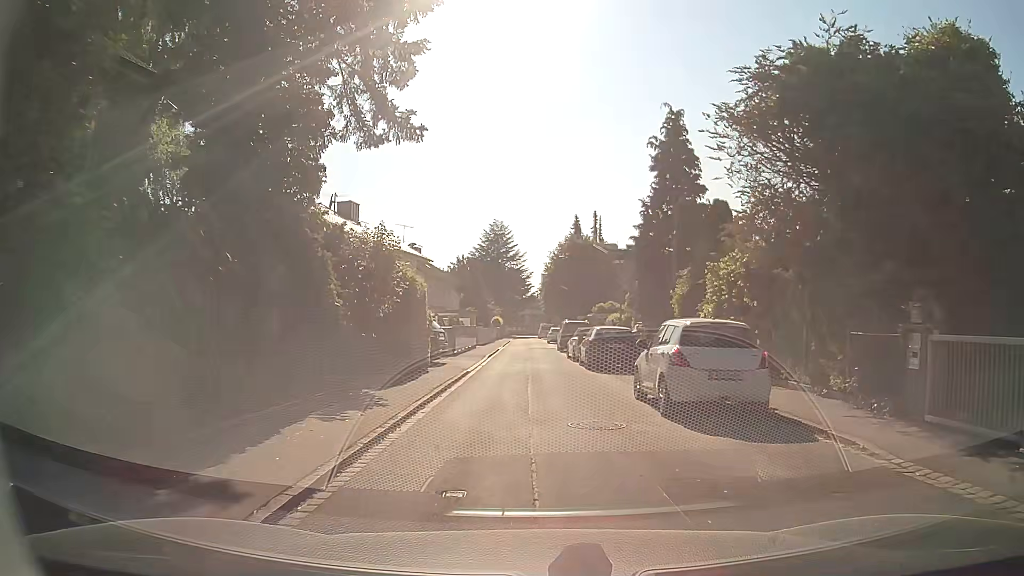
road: residential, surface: asphalt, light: Day
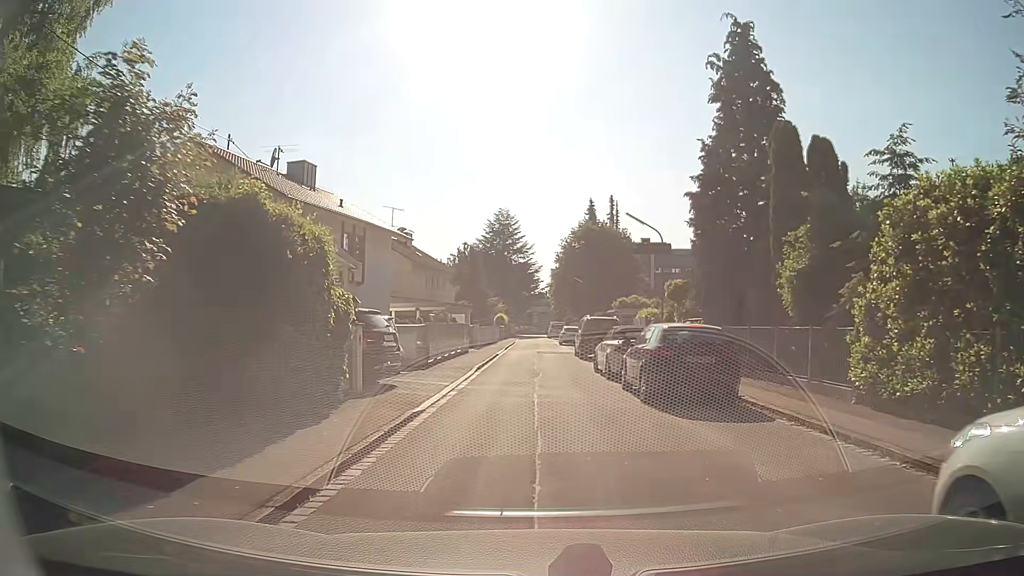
(+0.1, +10.1) m; 0°
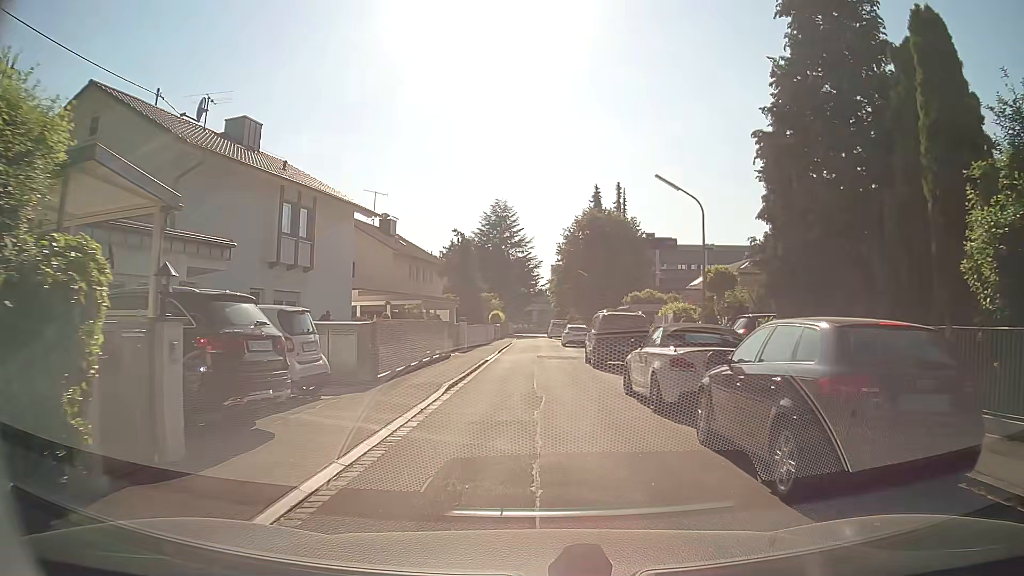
(0.0, +6.9) m; 0°
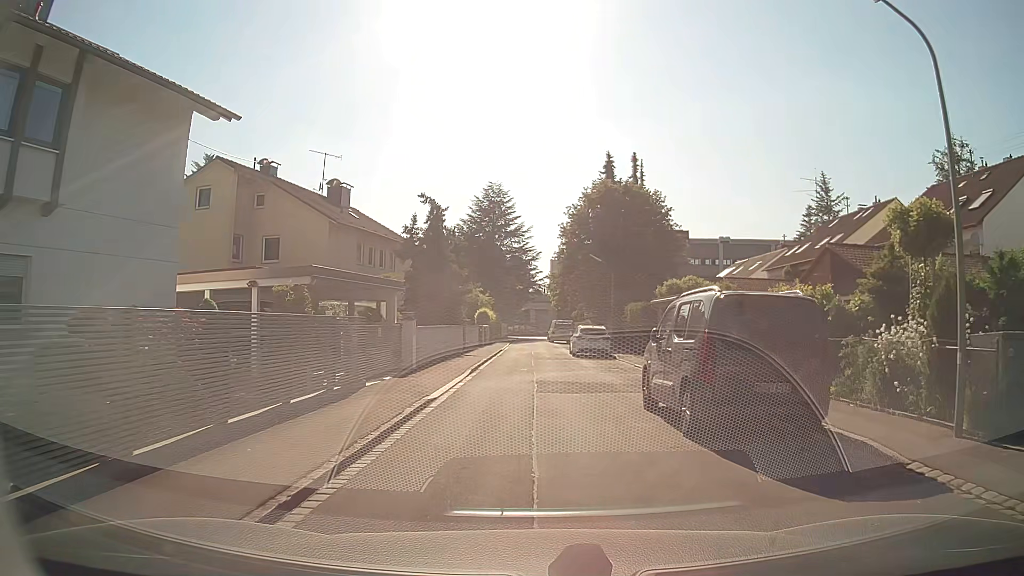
(0.0, +13.4) m; 0°
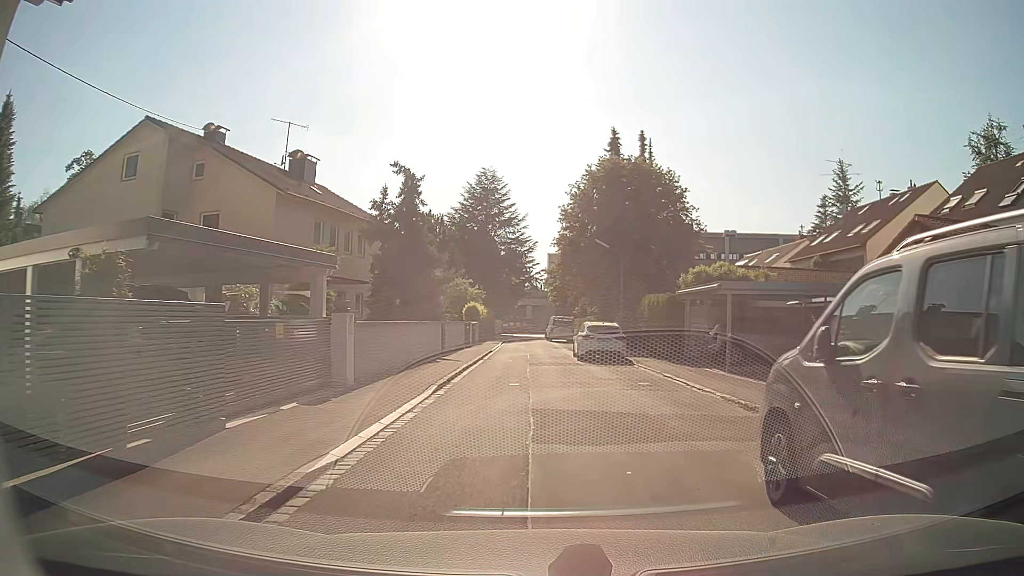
(+0.1, +6.2) m; +1°
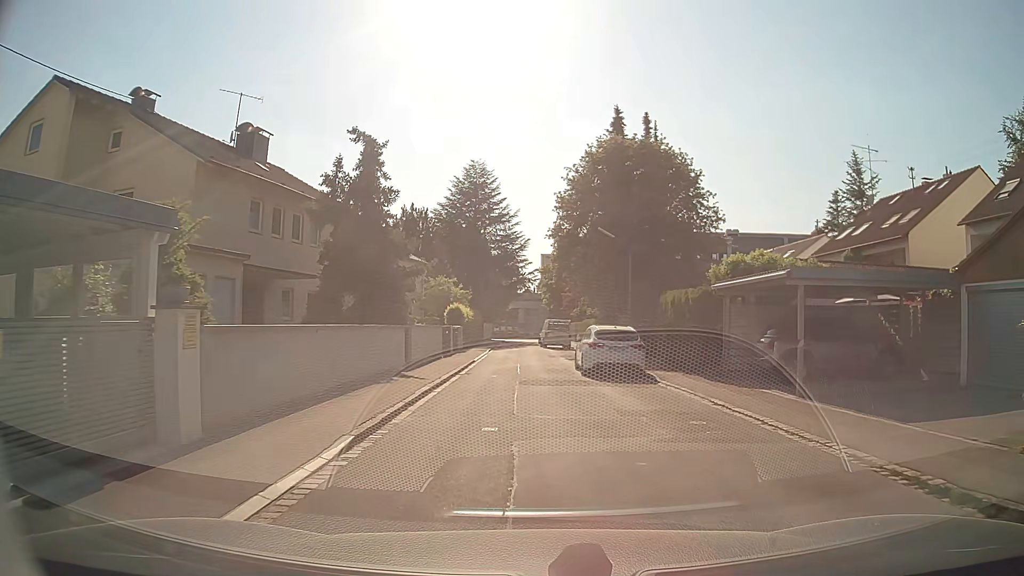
(0.0, +5.9) m; +1°
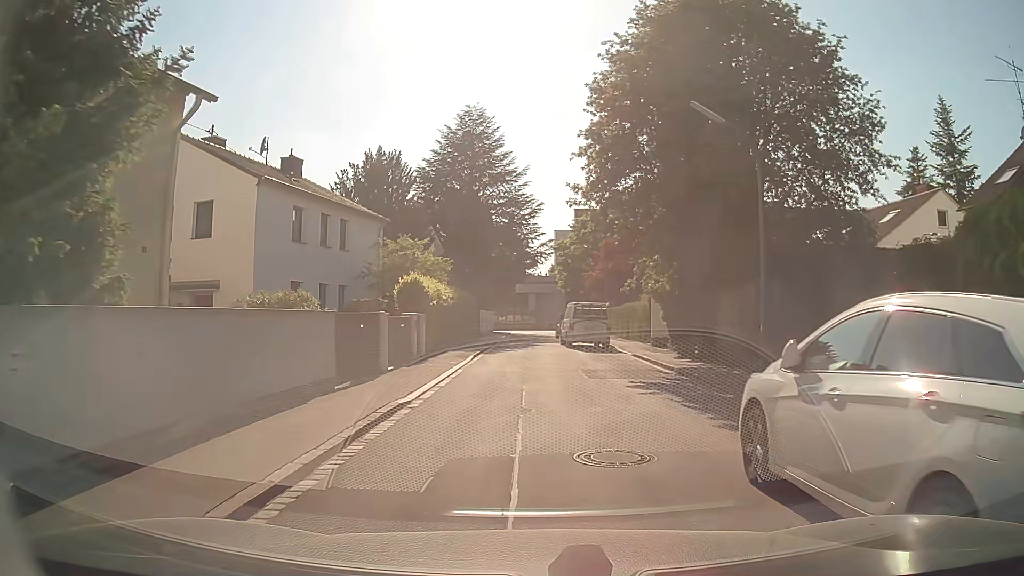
(-0.4, +17.4) m; -2°
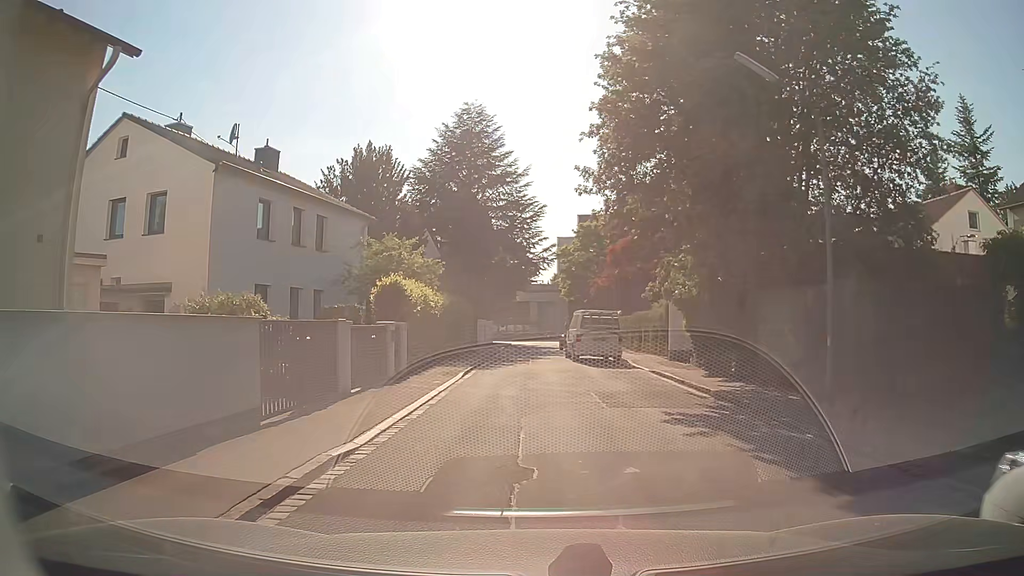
(0.0, +3.5) m; -2°
